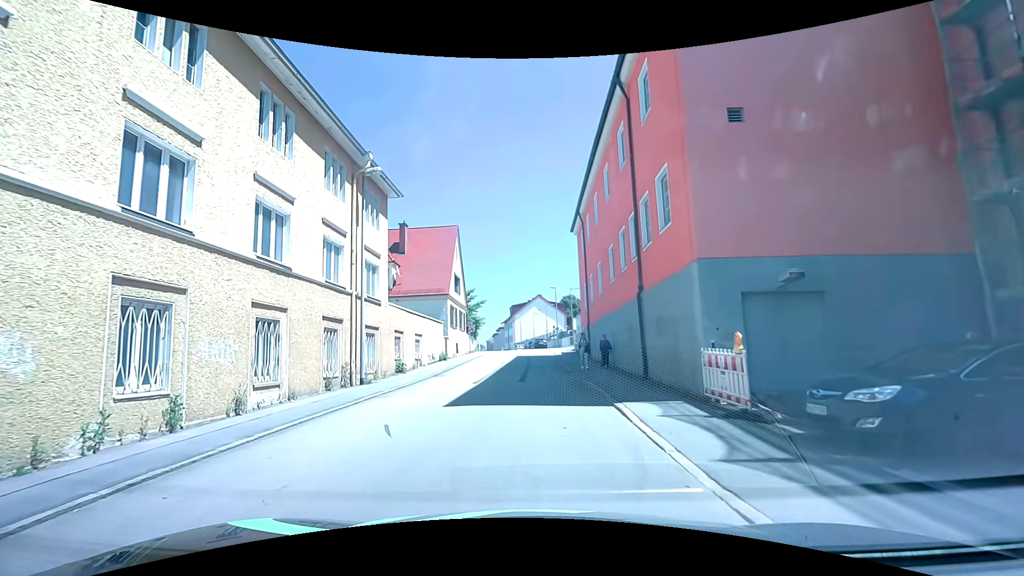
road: residential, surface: asphalt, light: Day
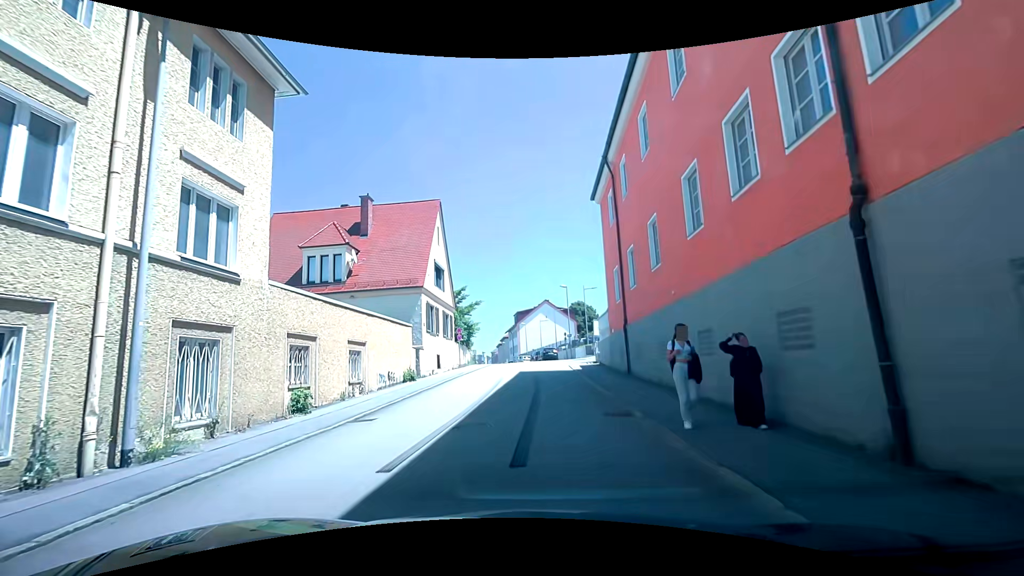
(+0.1, +10.9) m; 0°
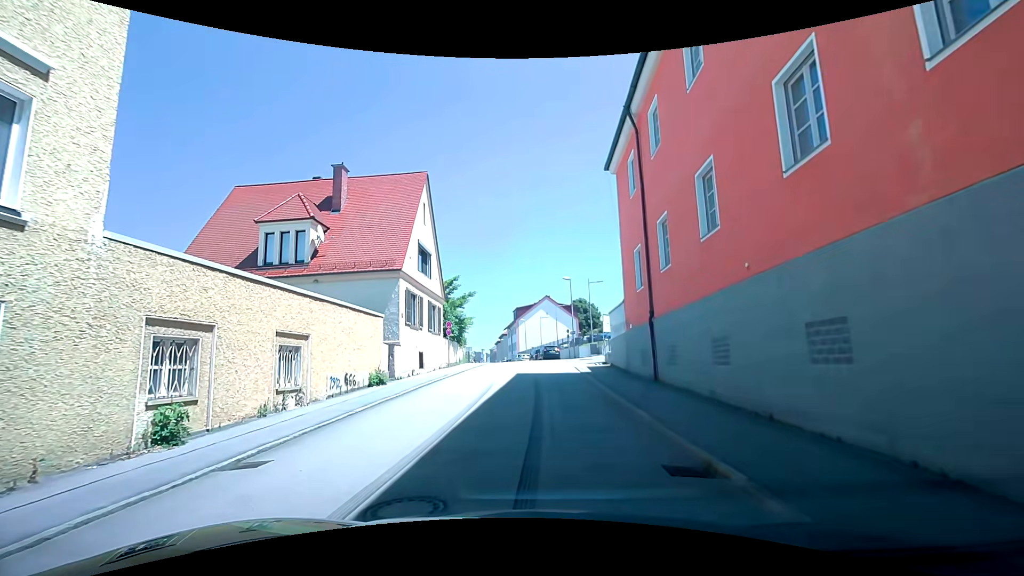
(0.0, +4.7) m; 0°
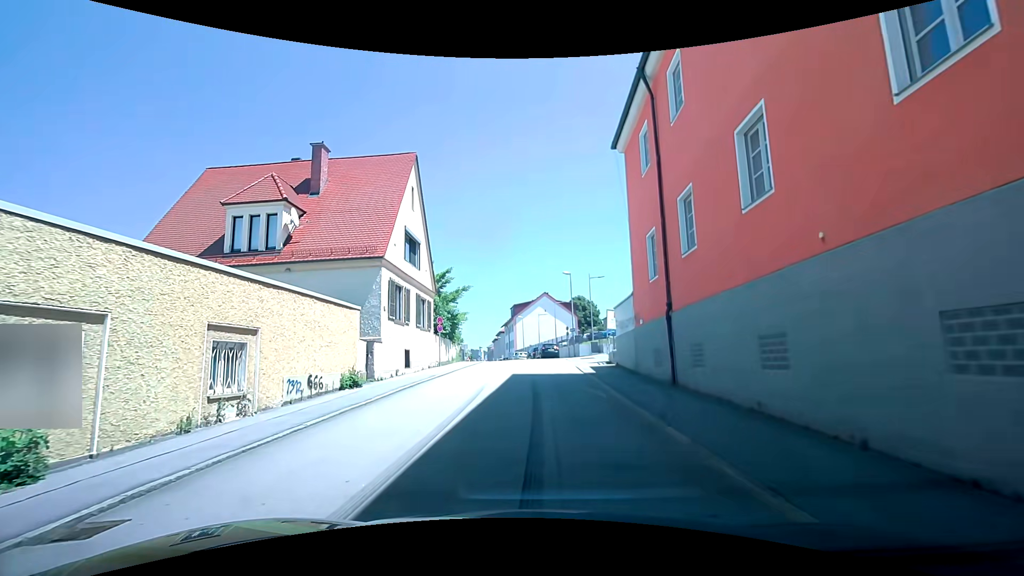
(0.0, +2.5) m; +2°
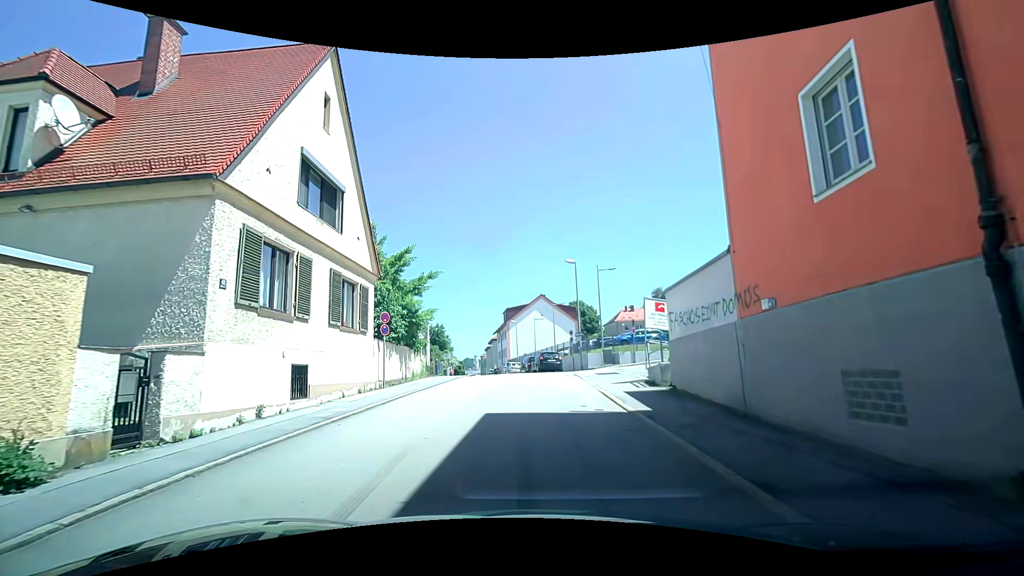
(-0.2, +10.5) m; -1°
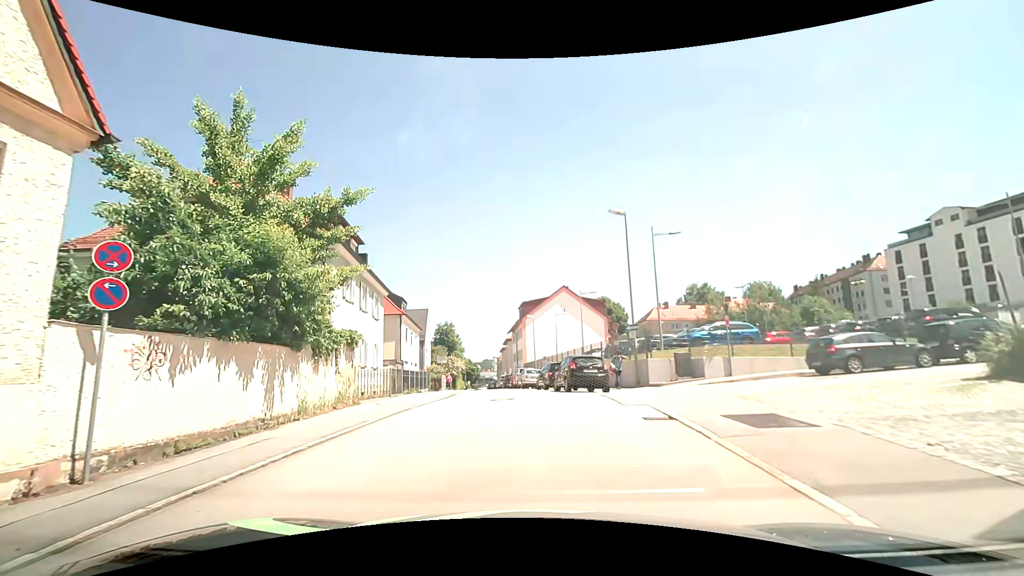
(0.0, +13.8) m; -2°
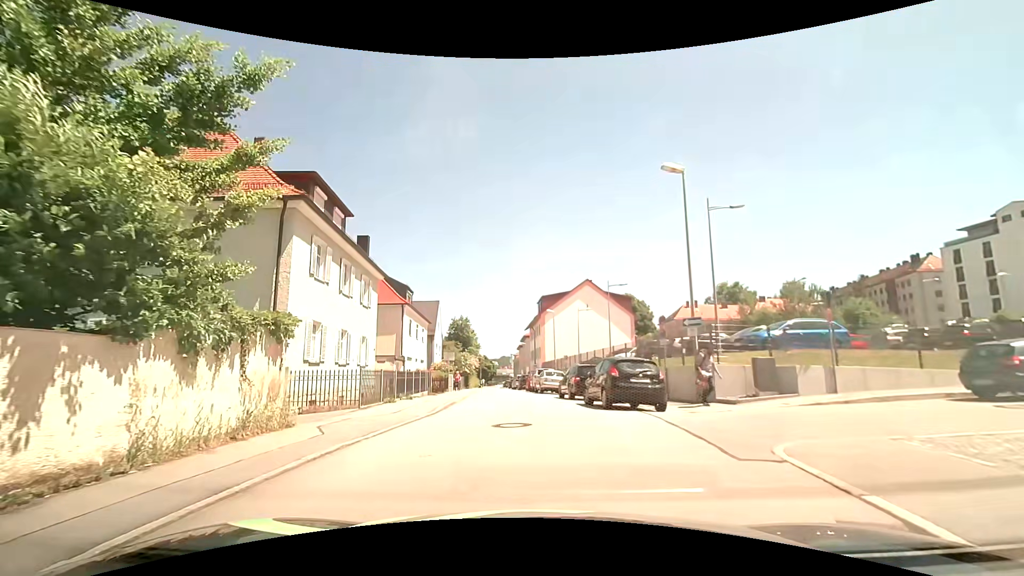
(-0.1, +5.5) m; -3°
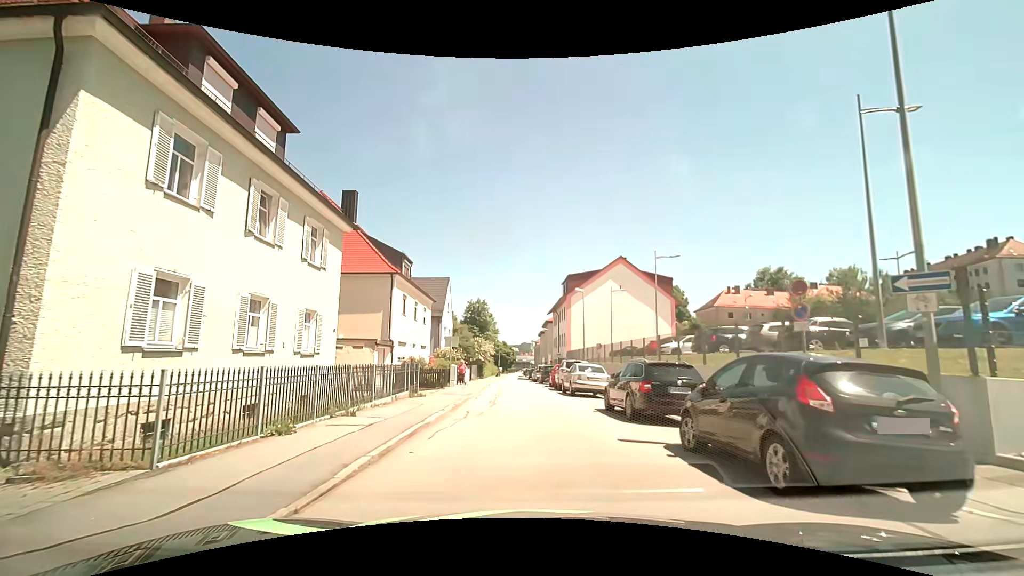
(0.0, +8.5) m; -1°
(0, +10) (-1, +20) (-1, +30) (-1, +40) (-2, +50) (-2, +60) (-2, +70) (-2, +80) (-2, +90) (-3, +100) m
